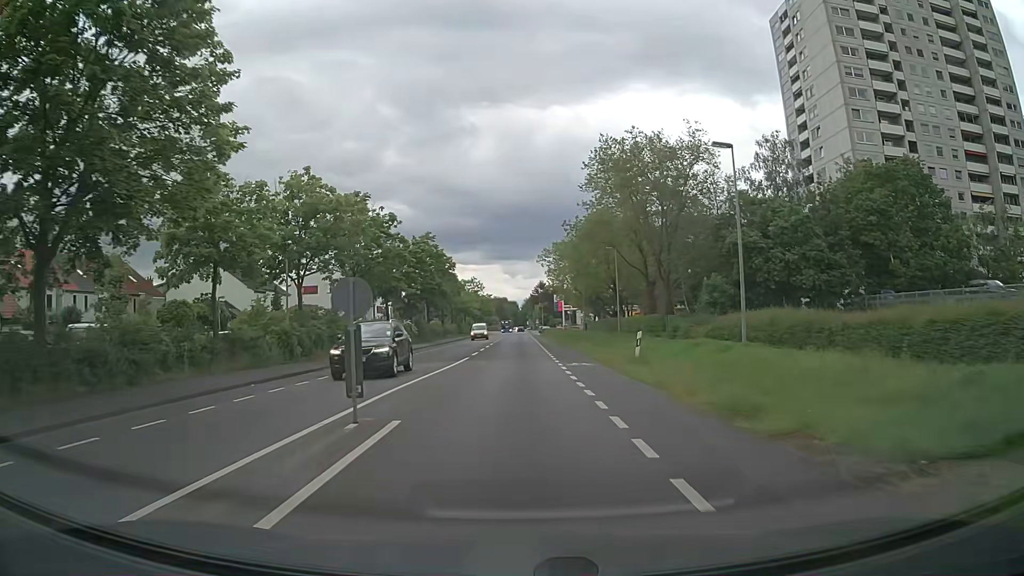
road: secondary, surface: asphalt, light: Day
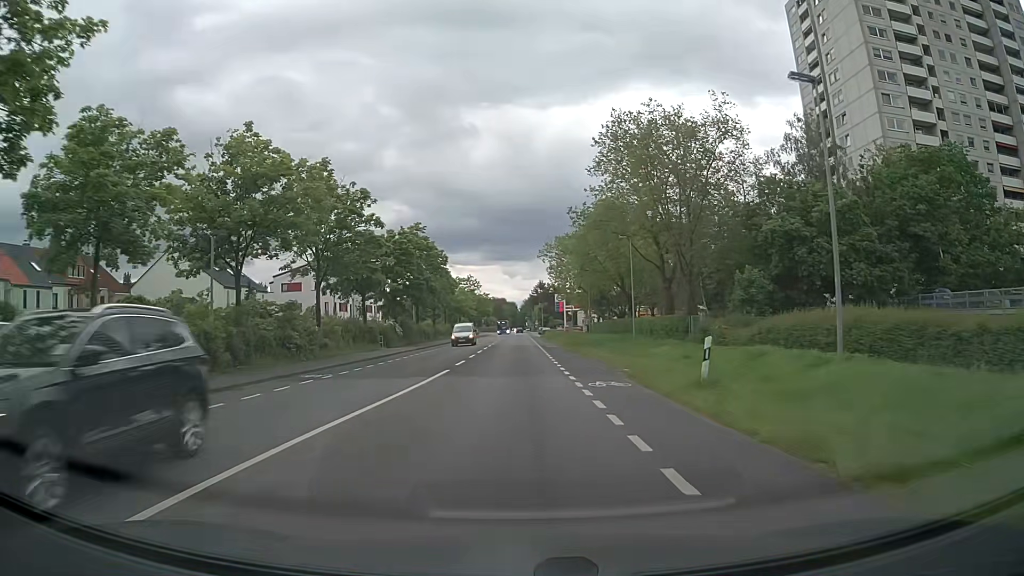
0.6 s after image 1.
(0.0, +7.7) m; 0°
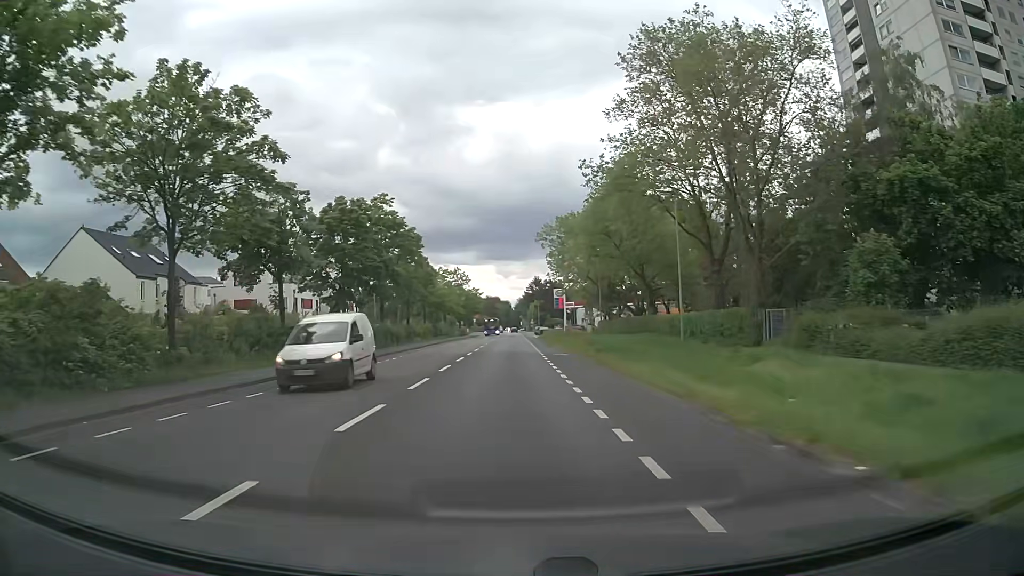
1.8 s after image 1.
(+0.1, +15.5) m; +1°
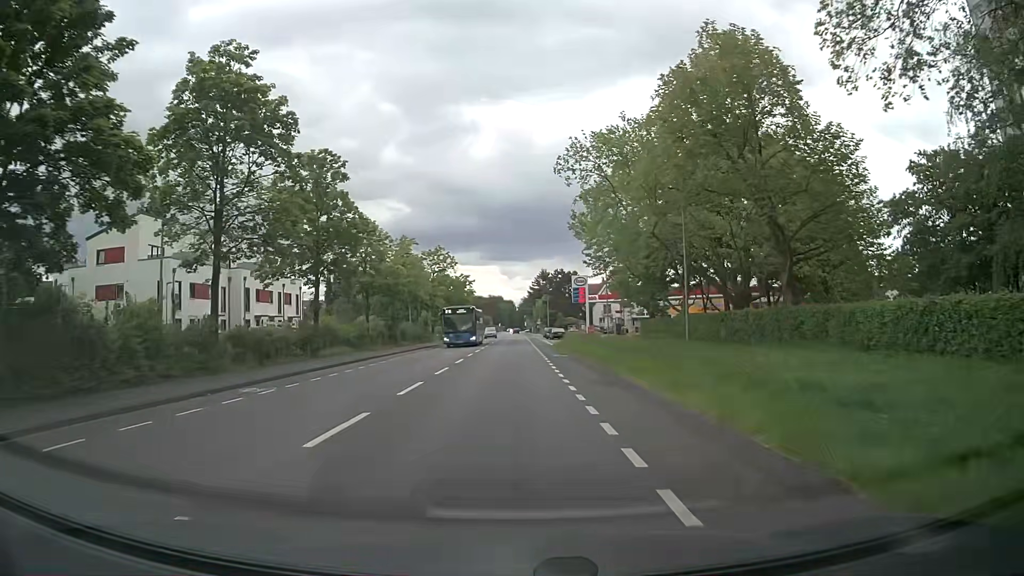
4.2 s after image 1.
(0.0, +31.4) m; -1°
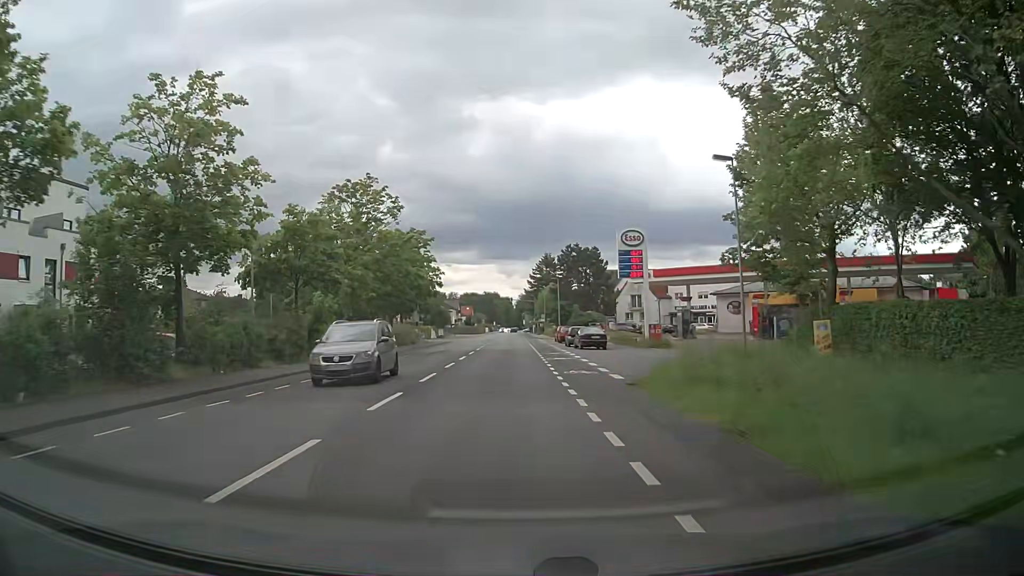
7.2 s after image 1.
(+0.2, +38.9) m; +1°
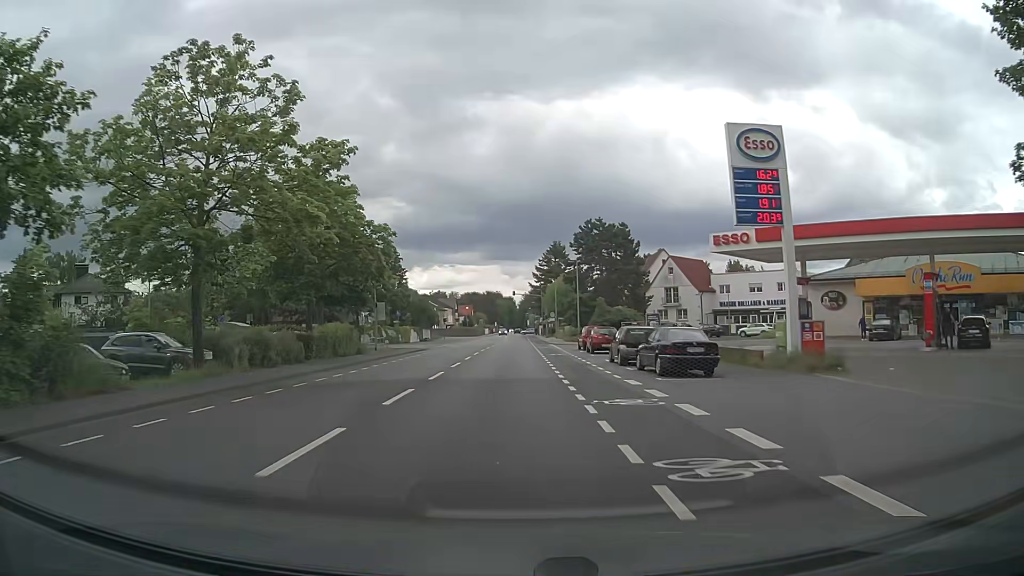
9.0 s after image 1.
(-0.3, +23.1) m; -1°
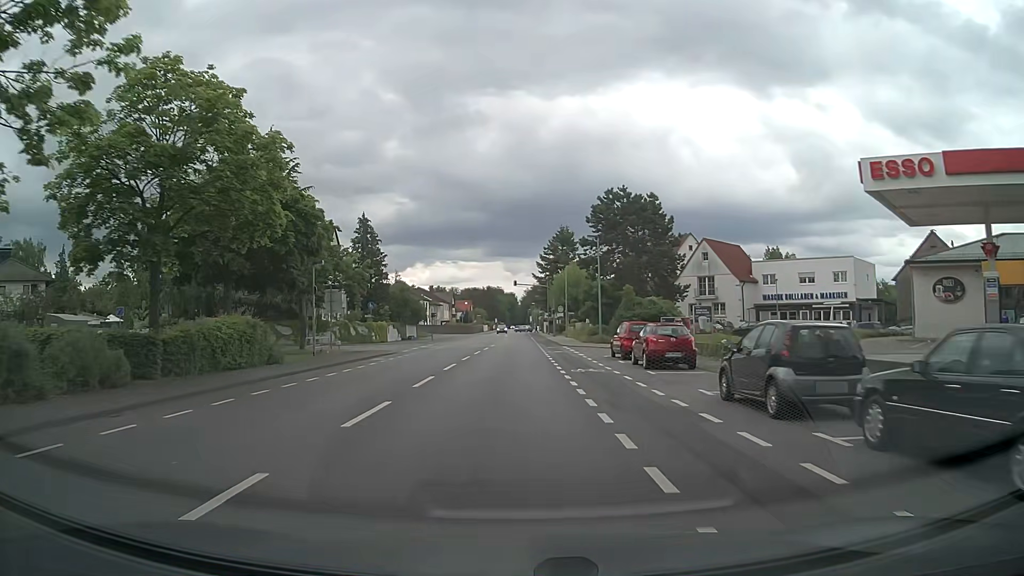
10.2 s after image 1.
(0.0, +15.2) m; 0°
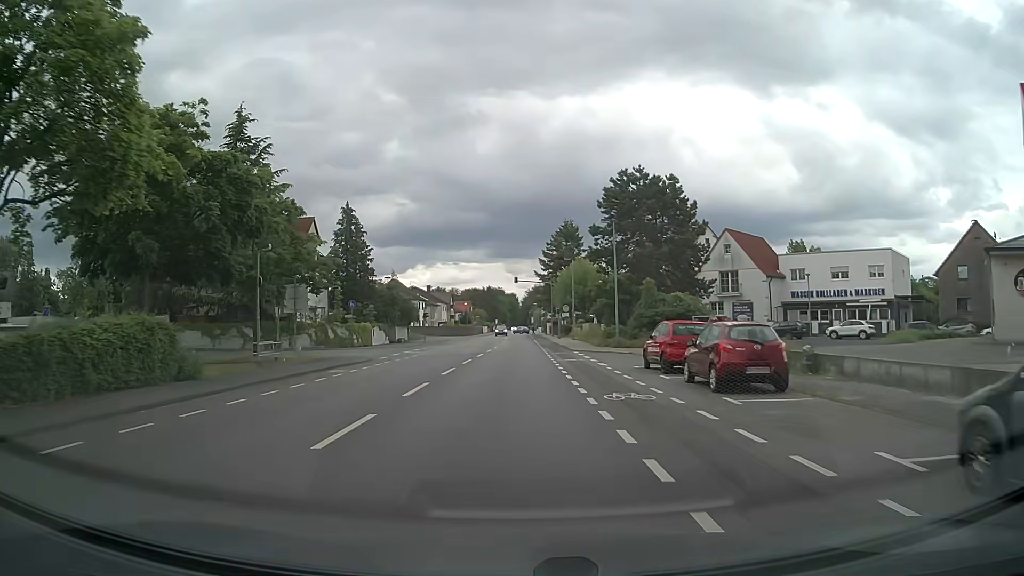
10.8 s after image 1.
(0.0, +7.6) m; 0°
(0, +10) (0, +20) (0, +30) (0, +40) (0, +50) (0, +60) (+1, +70) (+1, +80) (+1, +90) (+1, +100) m
